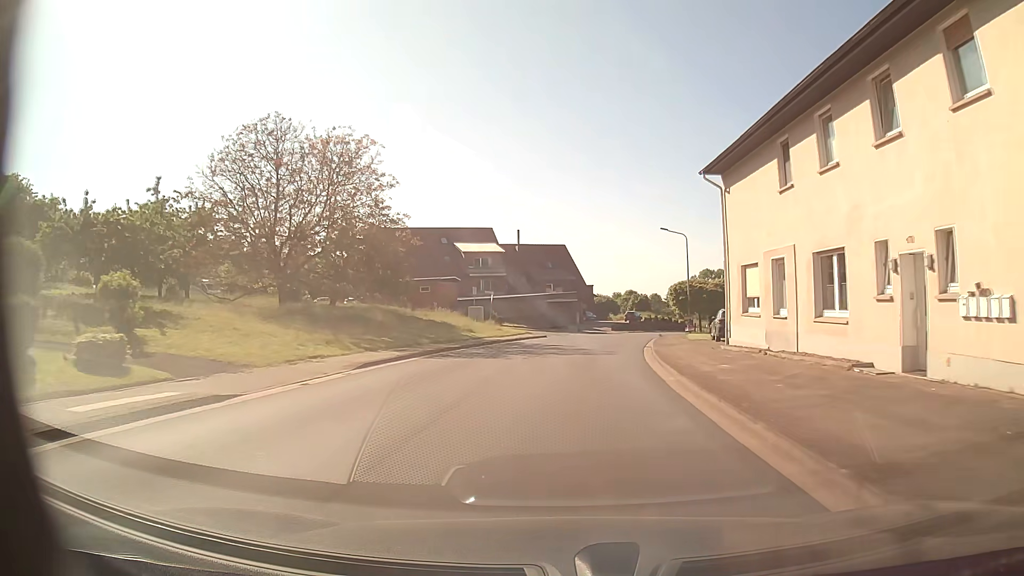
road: tertiary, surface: asphalt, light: Day
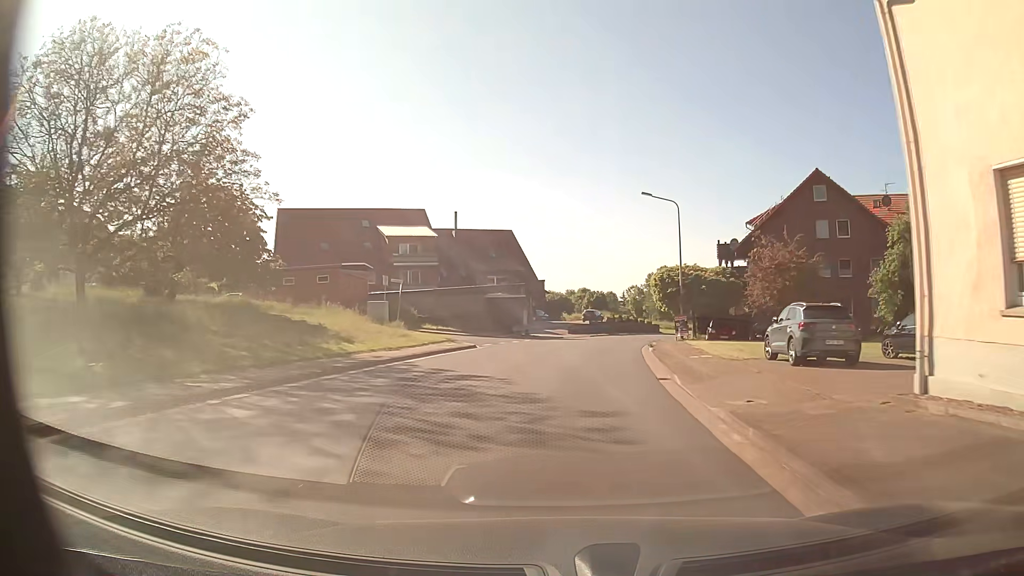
(+0.6, +16.4) m; +4°
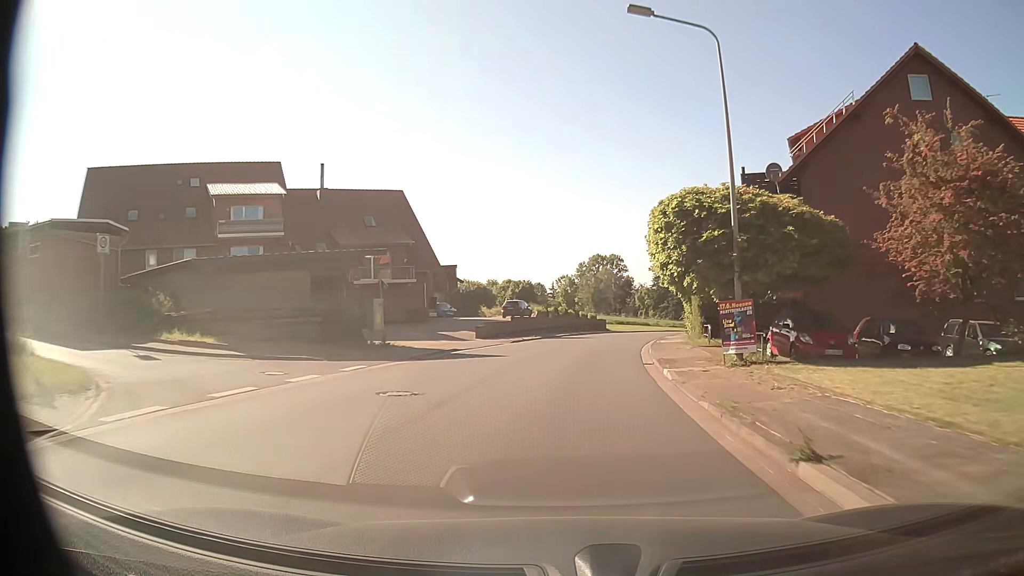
(+1.5, +24.6) m; +7°
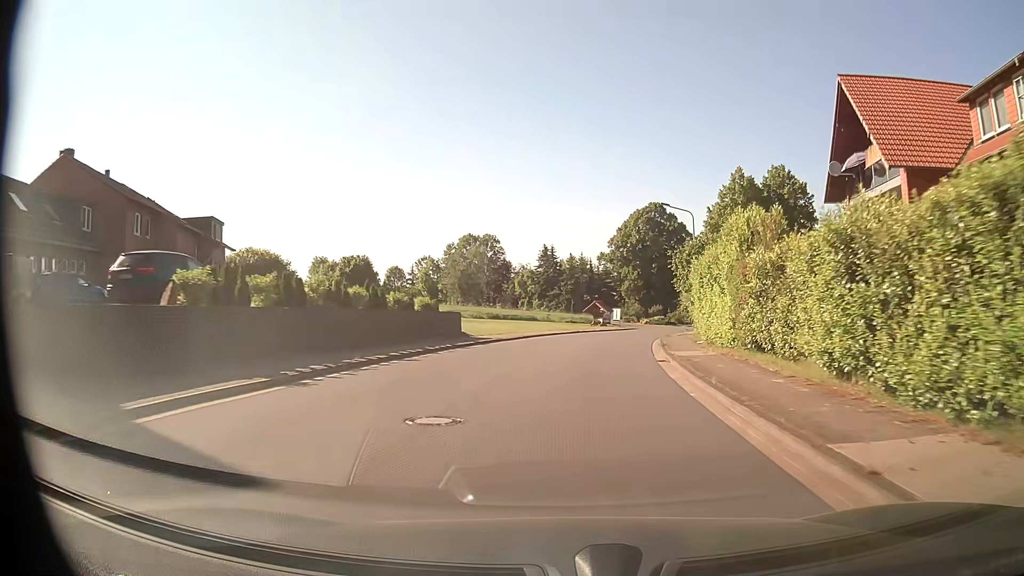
(+3.6, +40.8) m; +10°
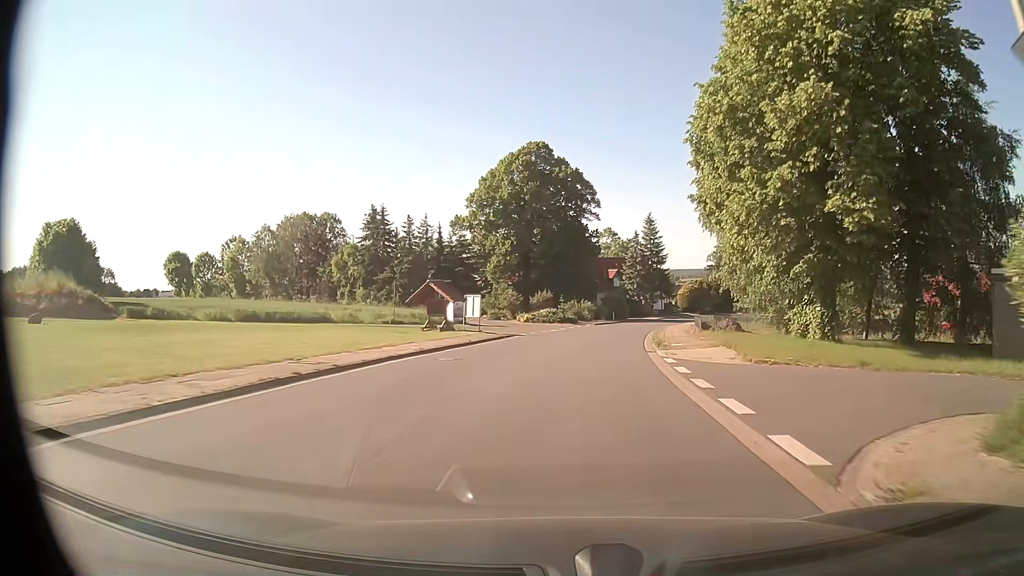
(+4.2, +40.8) m; +12°
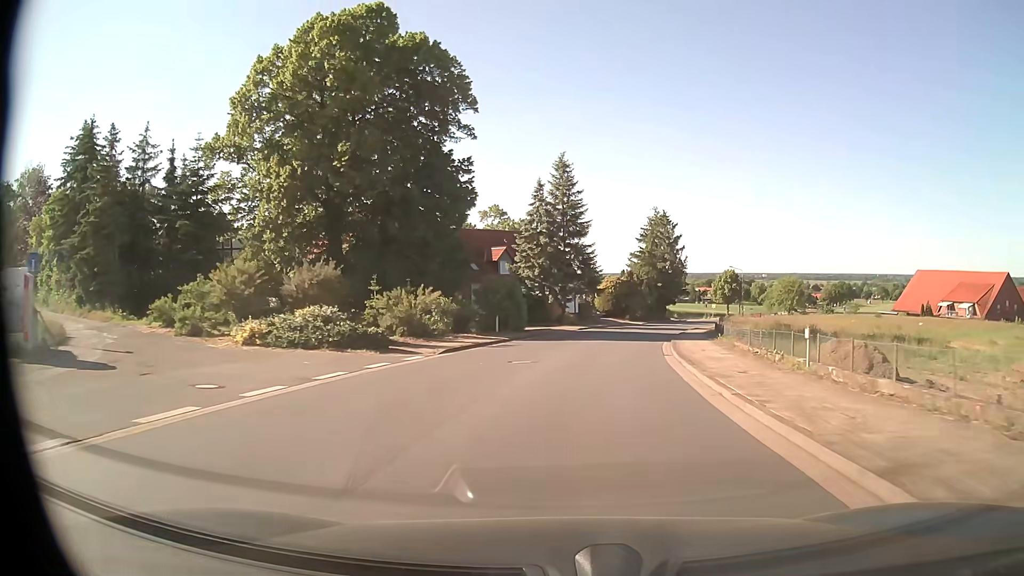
(+3.0, +40.5) m; +9°
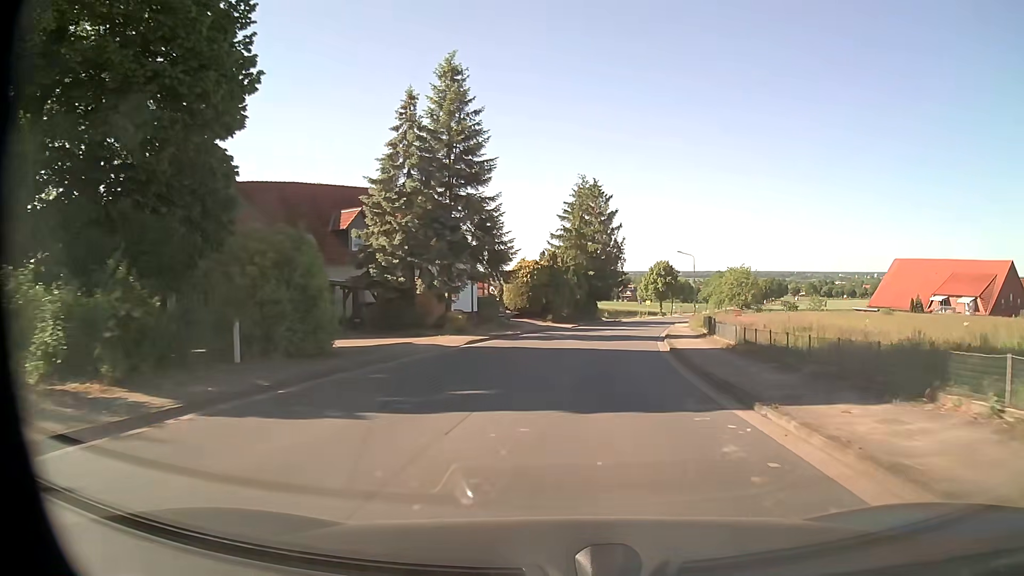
(+1.6, +24.1) m; +8°
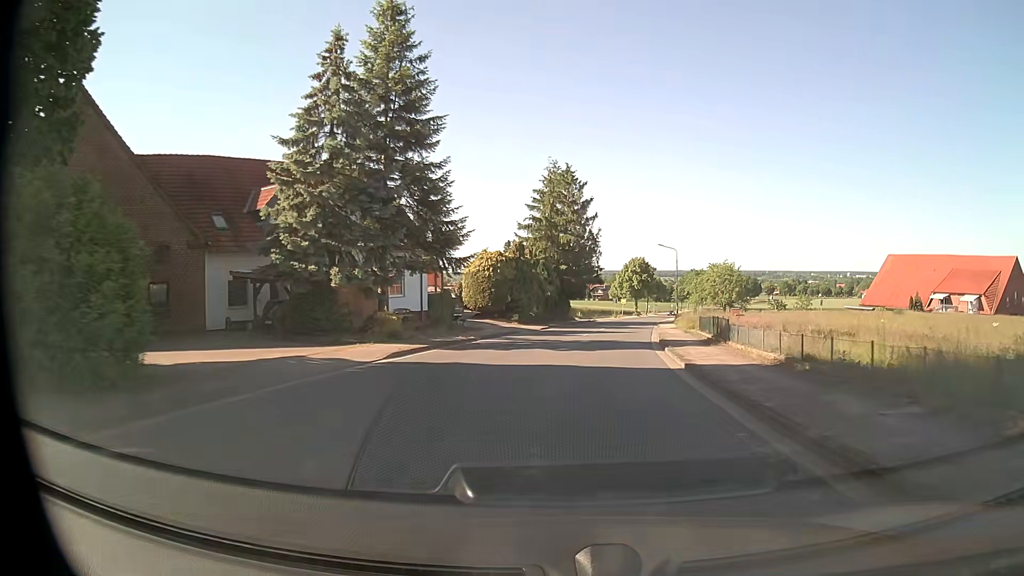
(+0.2, +8.1) m; +3°
(0, +10) (+1, +20) (+2, +30) (+3, +40) (+5, +50) (+6, +60) (+8, +69) (+10, +79) (+11, +89) (+13, +99) m
